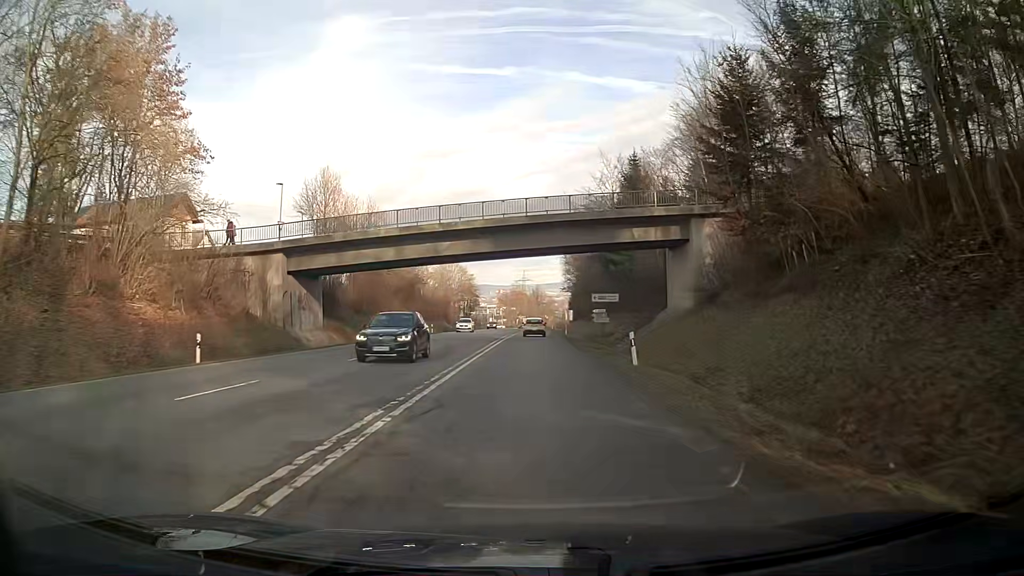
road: secondary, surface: asphalt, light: Day
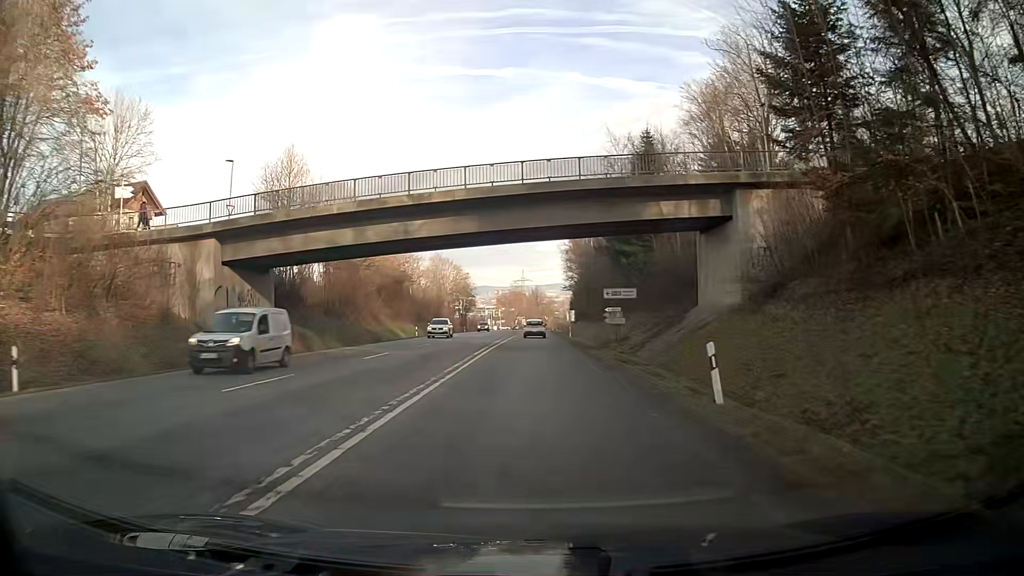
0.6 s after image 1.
(0.0, +9.2) m; 0°
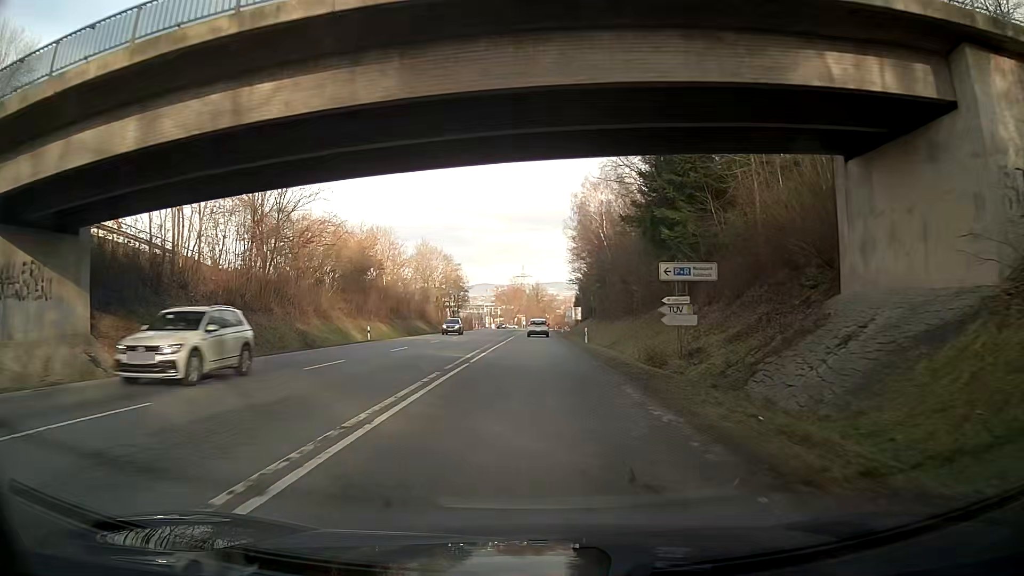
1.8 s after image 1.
(0.0, +18.4) m; 0°
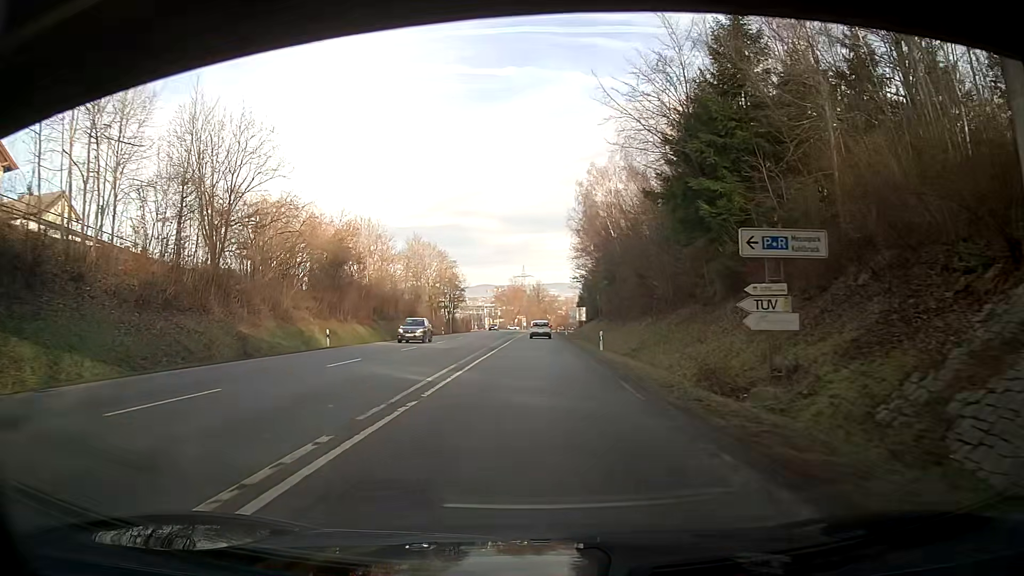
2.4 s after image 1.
(-0.1, +9.2) m; -1°
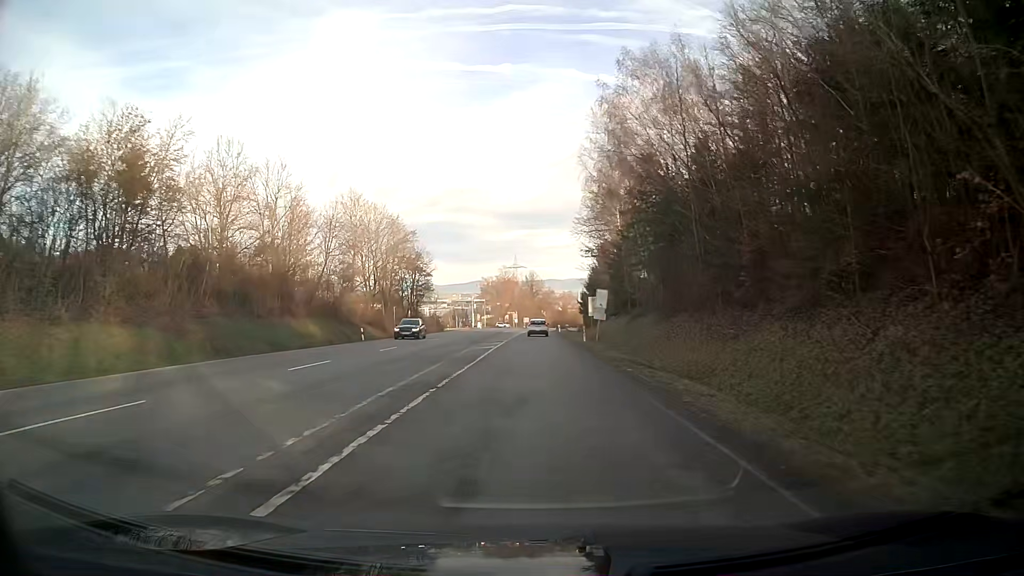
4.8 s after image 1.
(+0.7, +36.7) m; +1°
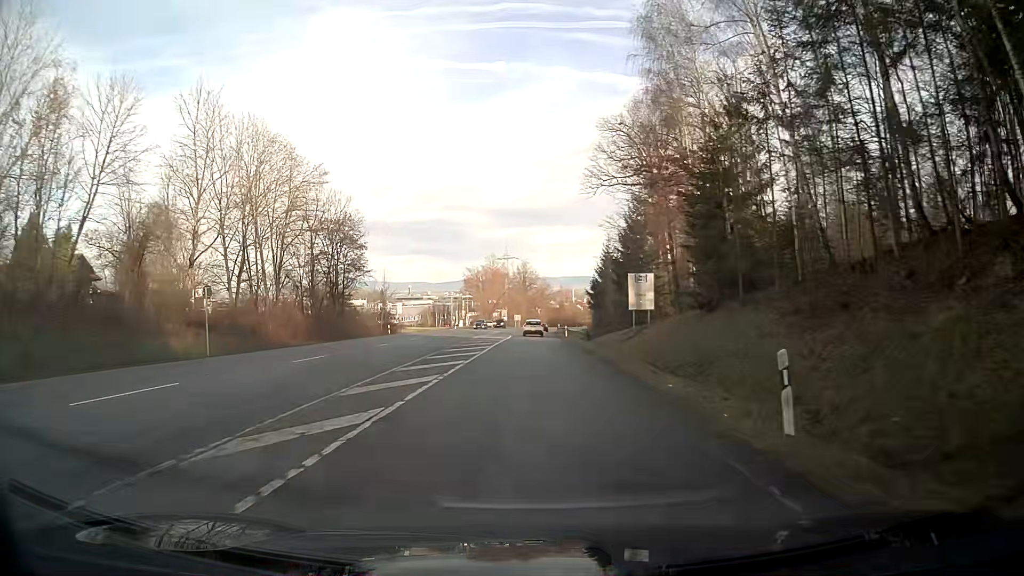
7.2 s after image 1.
(+0.2, +36.7) m; +1°
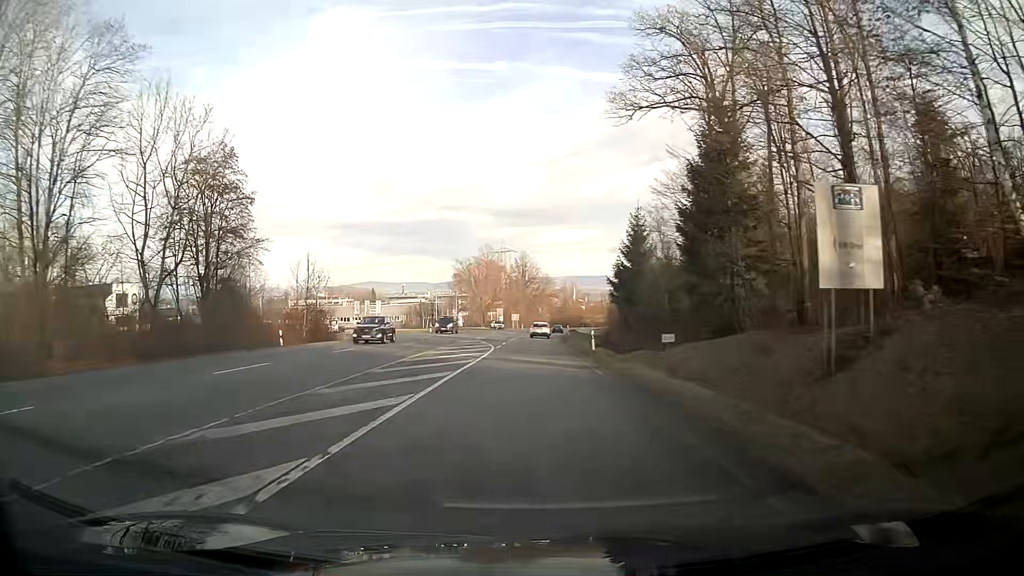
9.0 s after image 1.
(0.0, +27.6) m; 0°
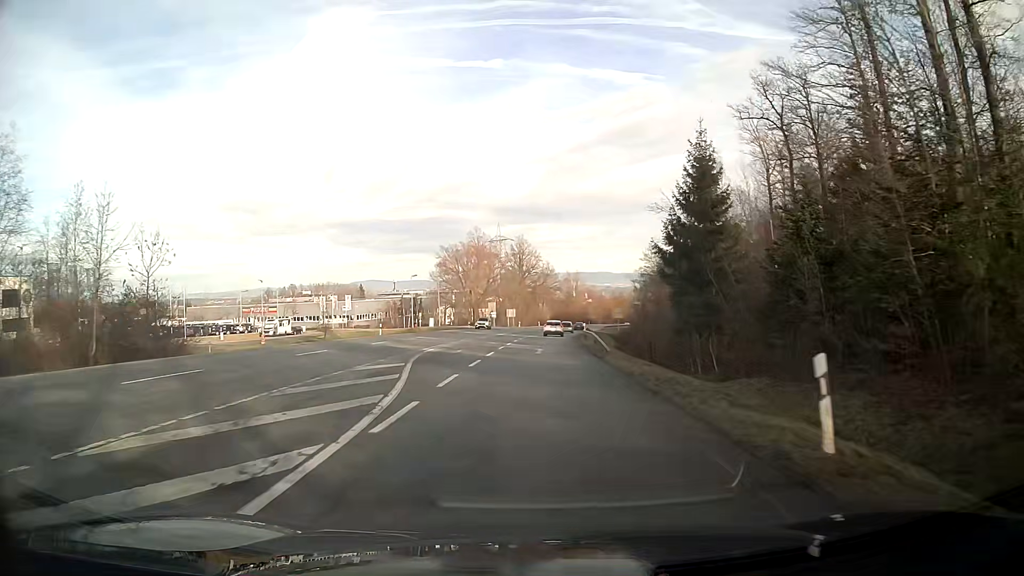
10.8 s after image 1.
(0.0, +27.6) m; 0°
